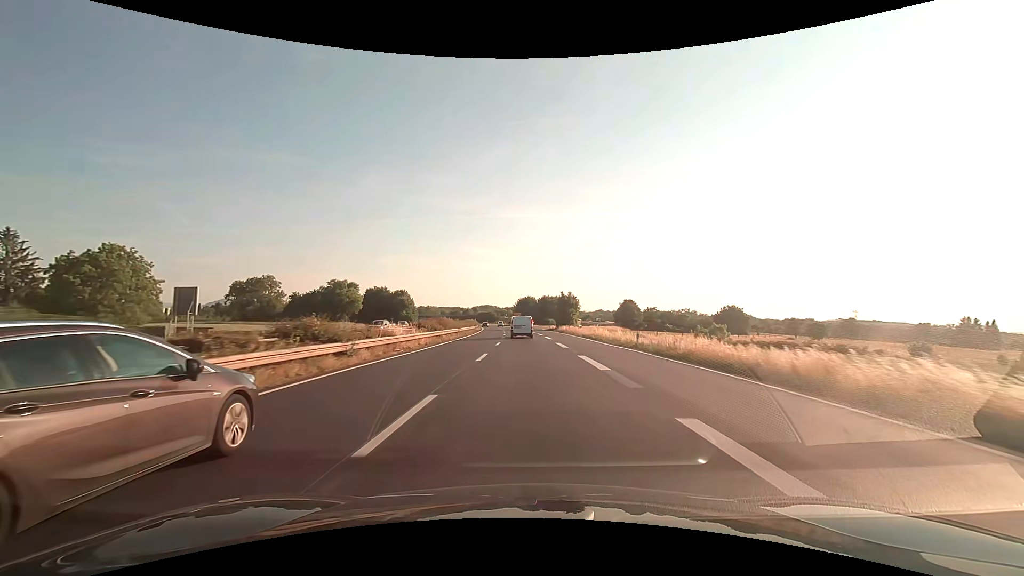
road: trunk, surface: asphalt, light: Day
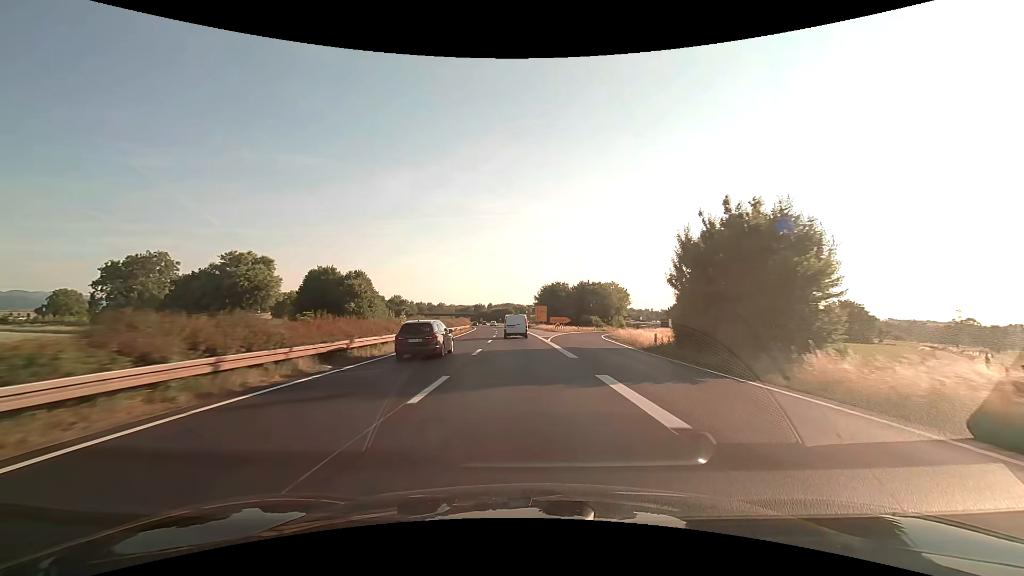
(-1.3, +69.4) m; -3°
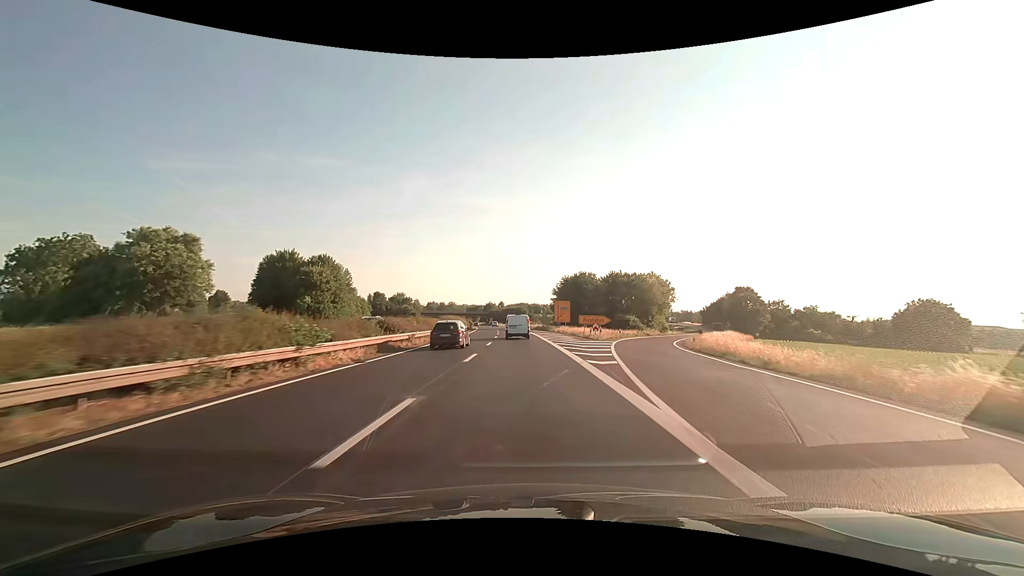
(-0.4, +27.5) m; -2°
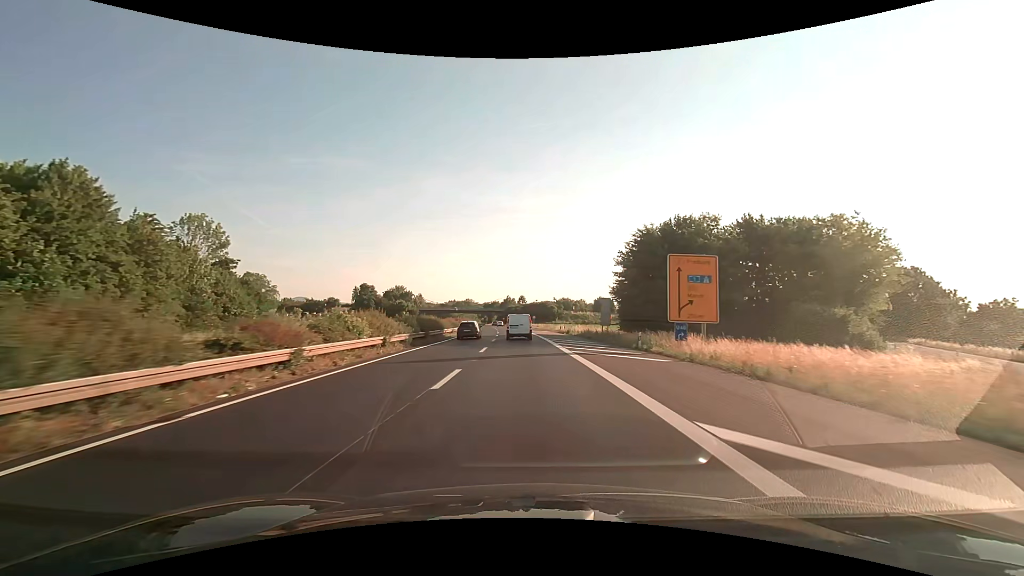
(-1.3, +54.7) m; -3°
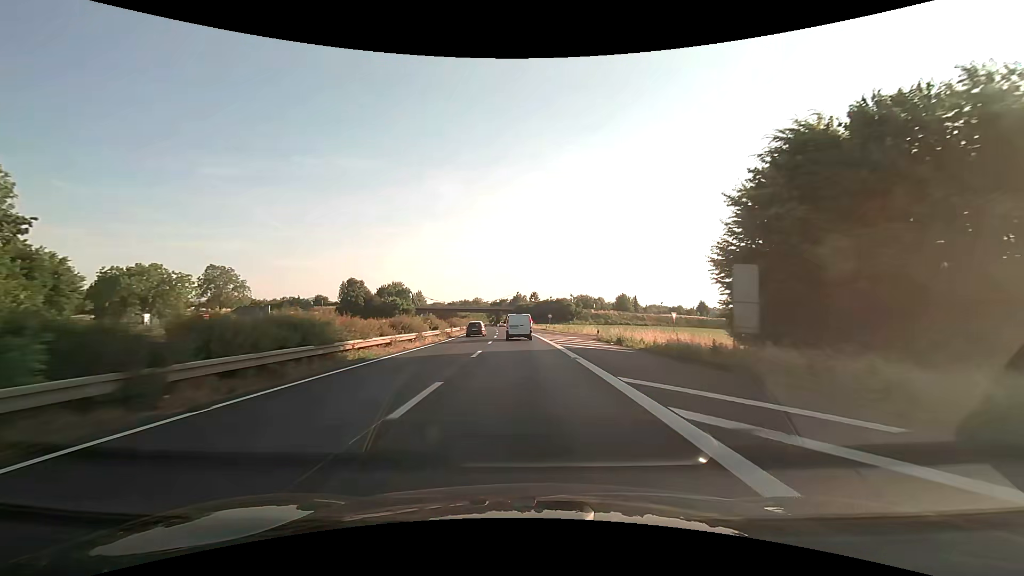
(-0.3, +27.2) m; -1°
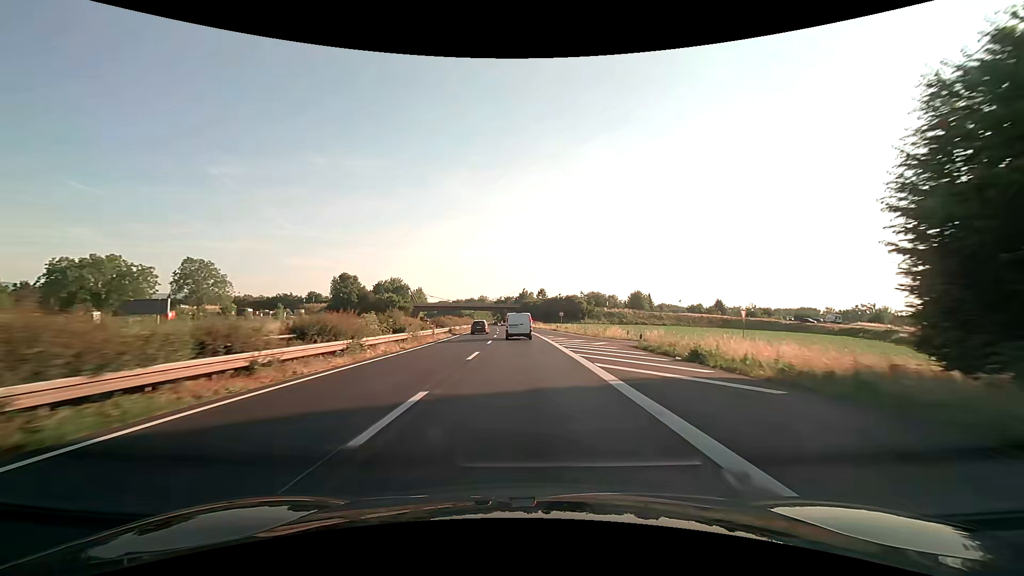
(-0.1, +13.5) m; -1°
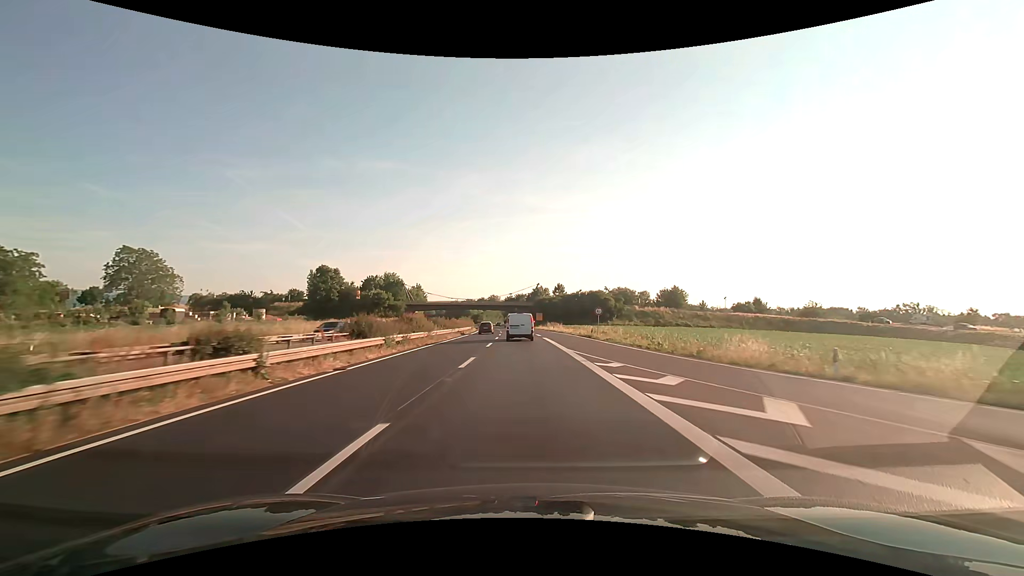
(-0.3, +26.8) m; -1°
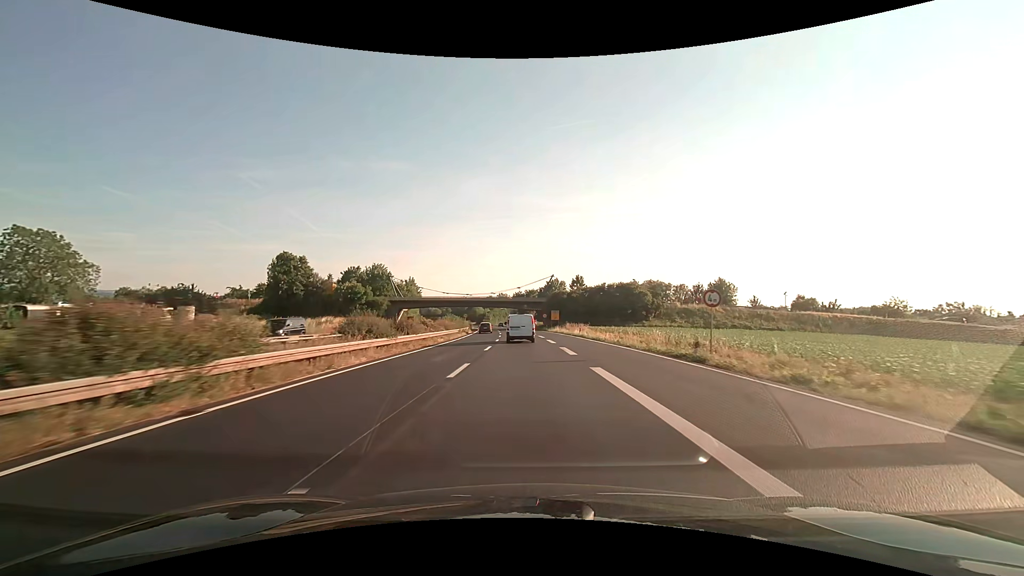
(-0.3, +26.5) m; -1°
(0, +10) (0, +20) (0, +30) (-1, +40) (-1, +50) (-1, +60) (-2, +70) (-3, +80) (-3, +90) (-4, +100) m
